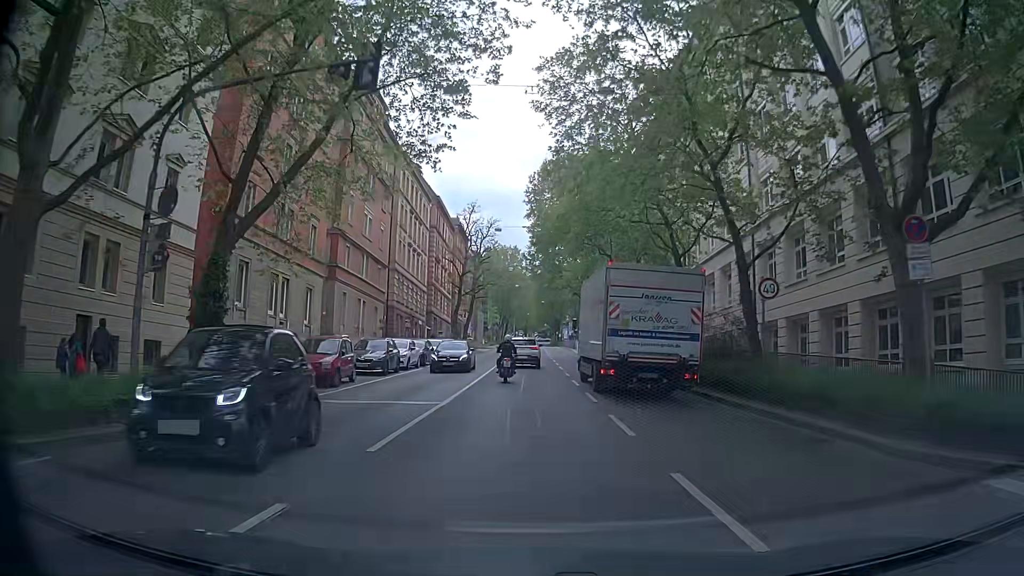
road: secondary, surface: asphalt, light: Day
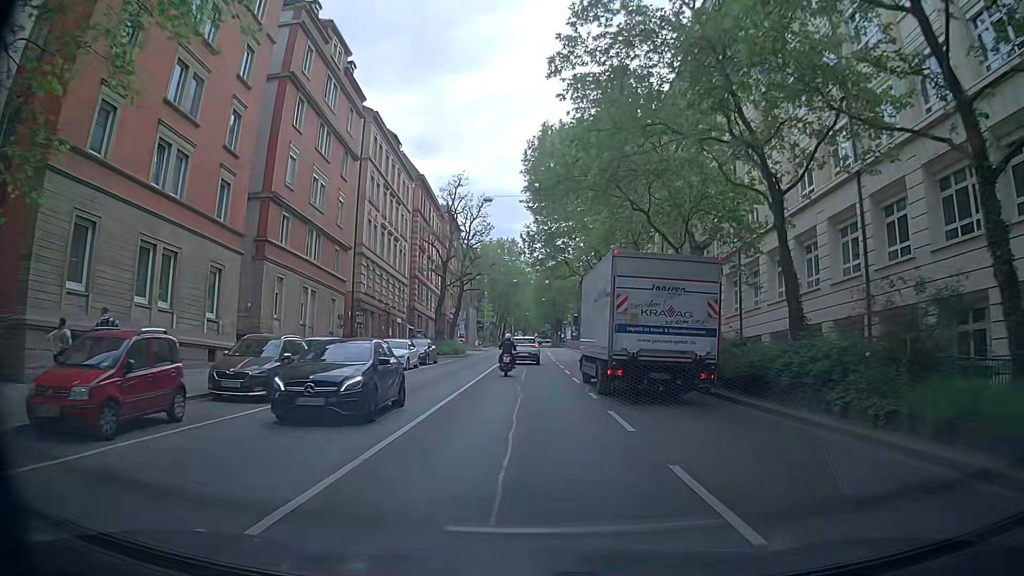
(-0.1, +12.1) m; -1°
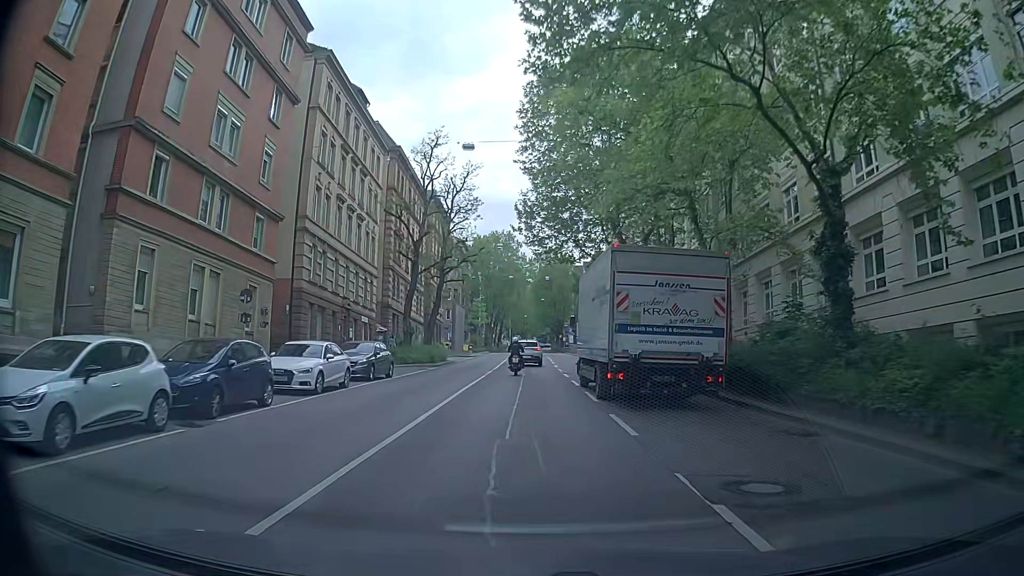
(+0.1, +12.7) m; +1°
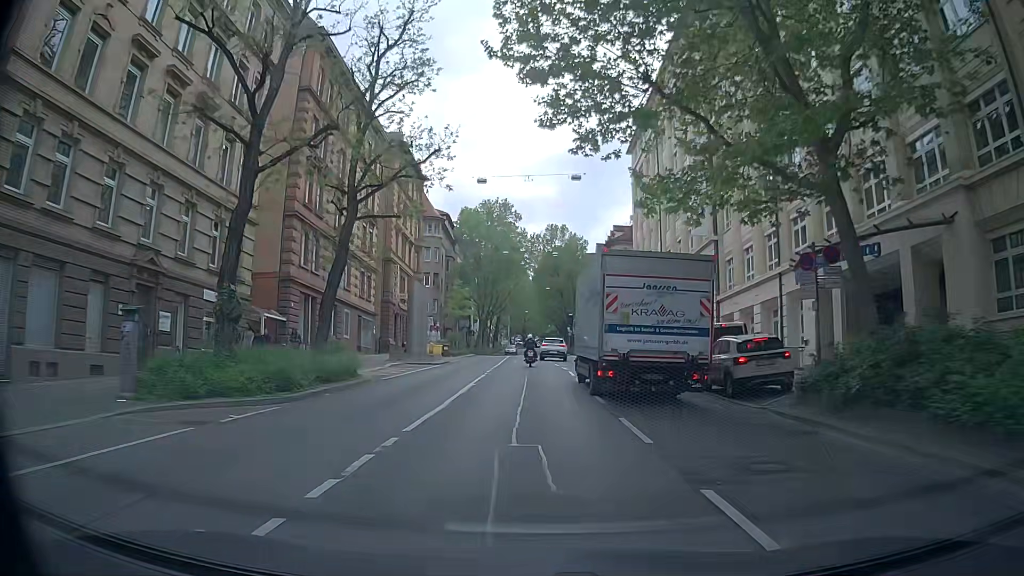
(-0.1, +25.4) m; 0°
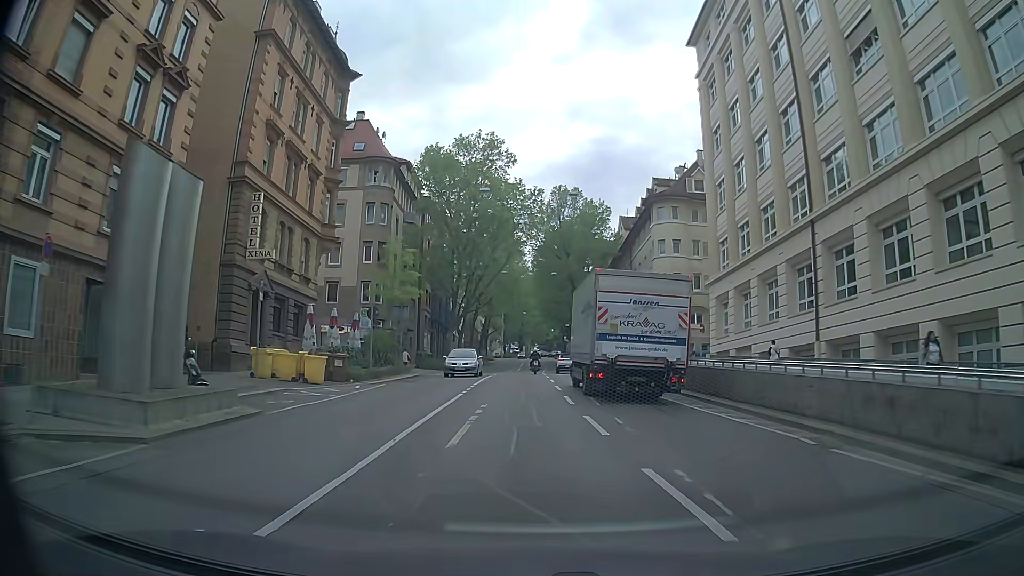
(+0.1, +31.6) m; +1°
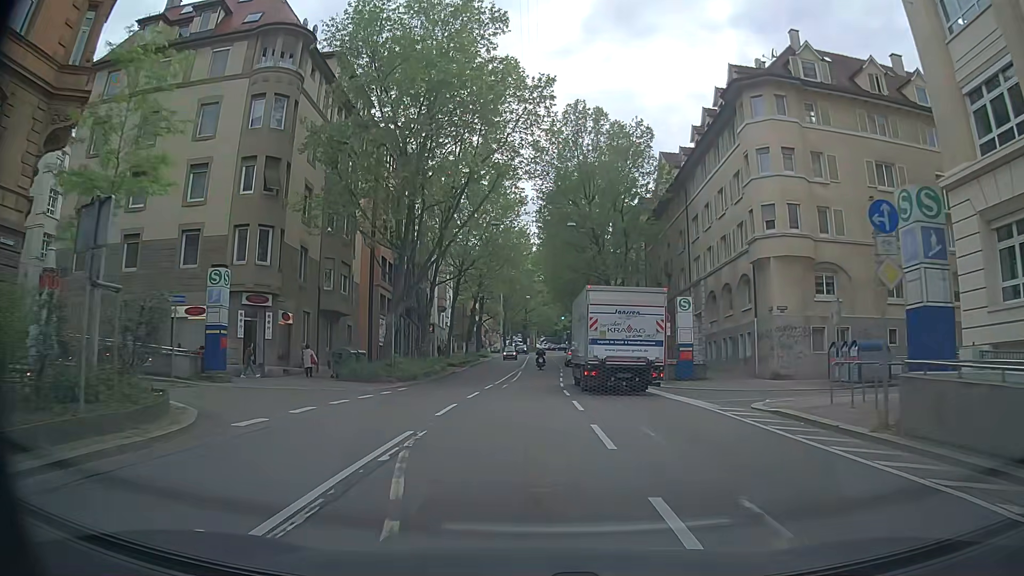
(-0.3, +25.6) m; -1°
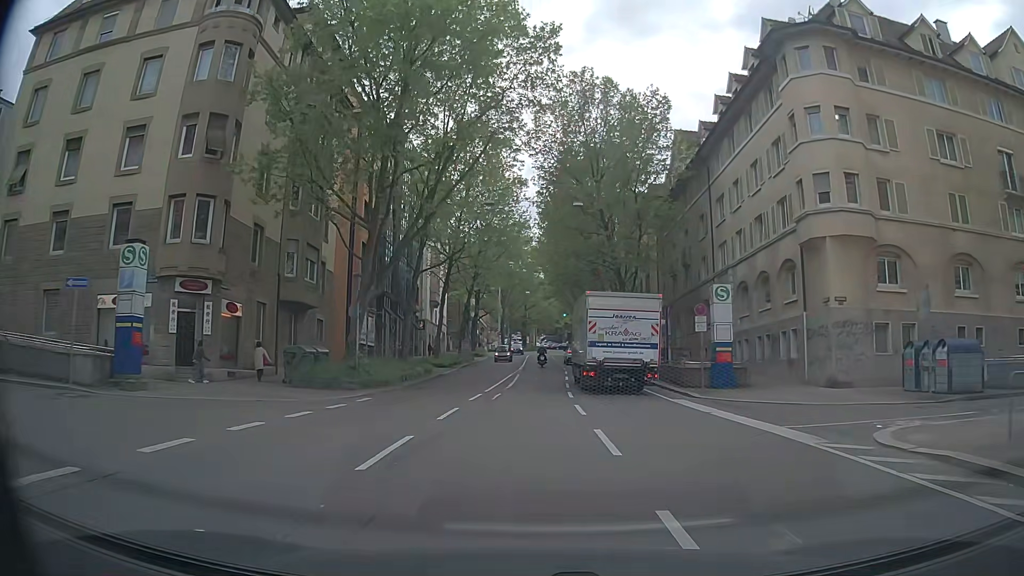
(0.0, +6.4) m; 0°
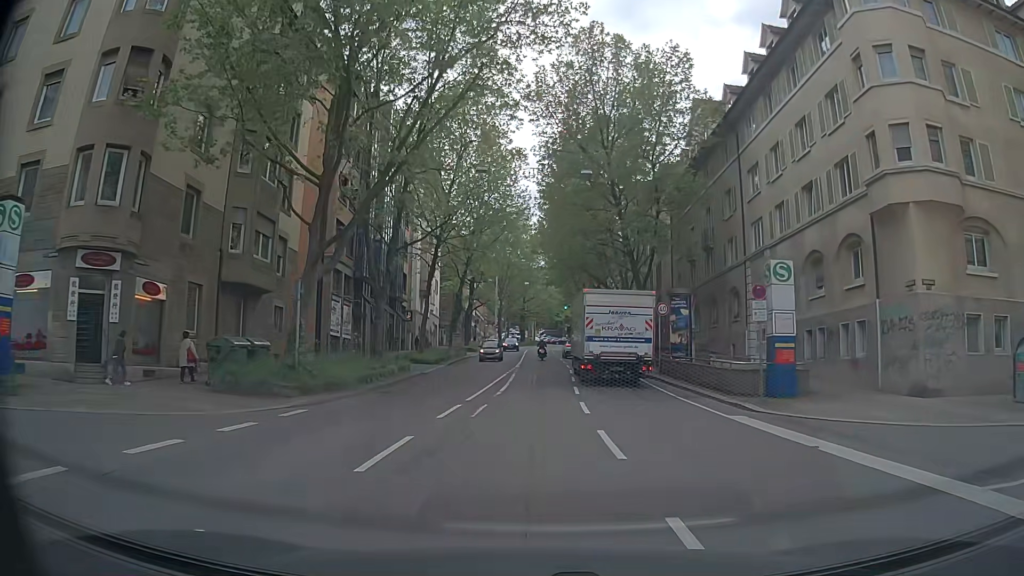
(0.0, +6.4) m; 0°
